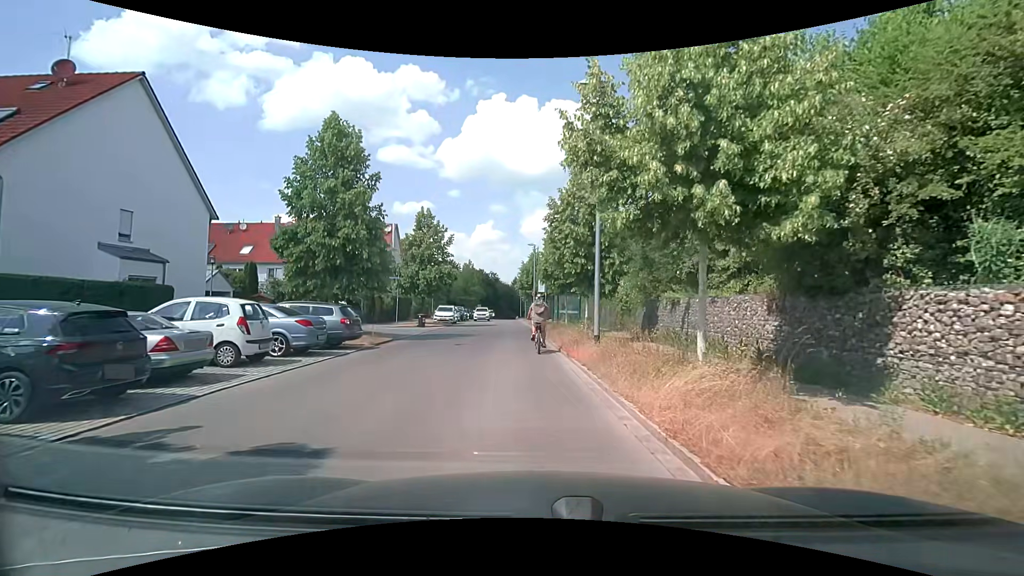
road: residential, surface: asphalt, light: Day
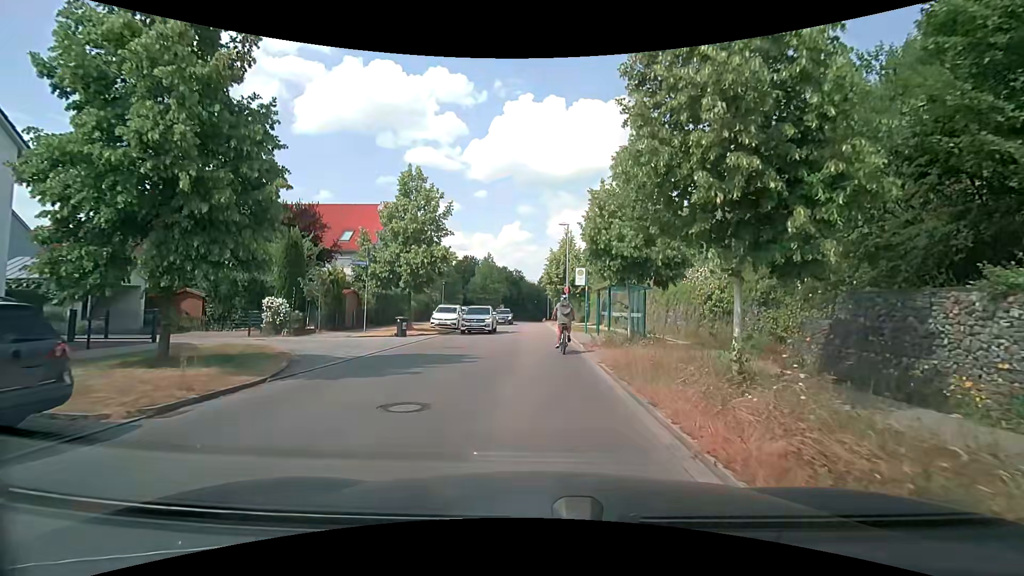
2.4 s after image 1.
(-0.4, +12.1) m; -2°
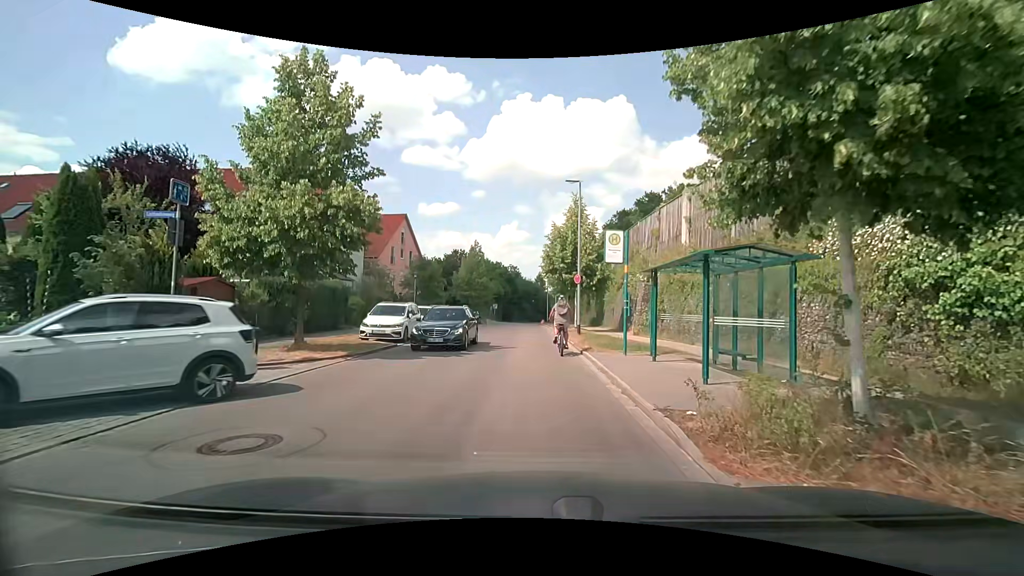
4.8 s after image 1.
(0.0, +12.6) m; 0°
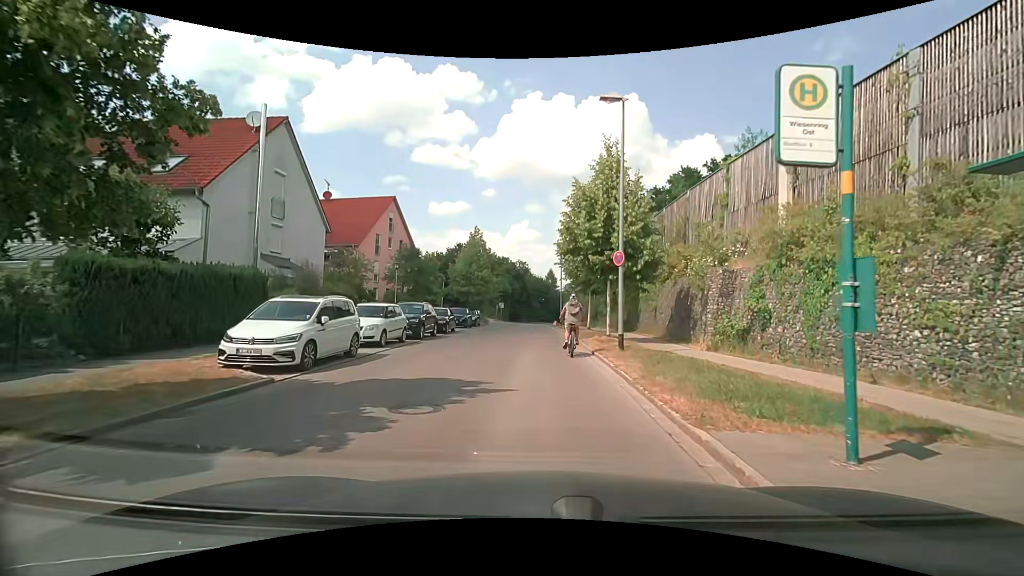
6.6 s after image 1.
(-0.2, +9.5) m; -2°
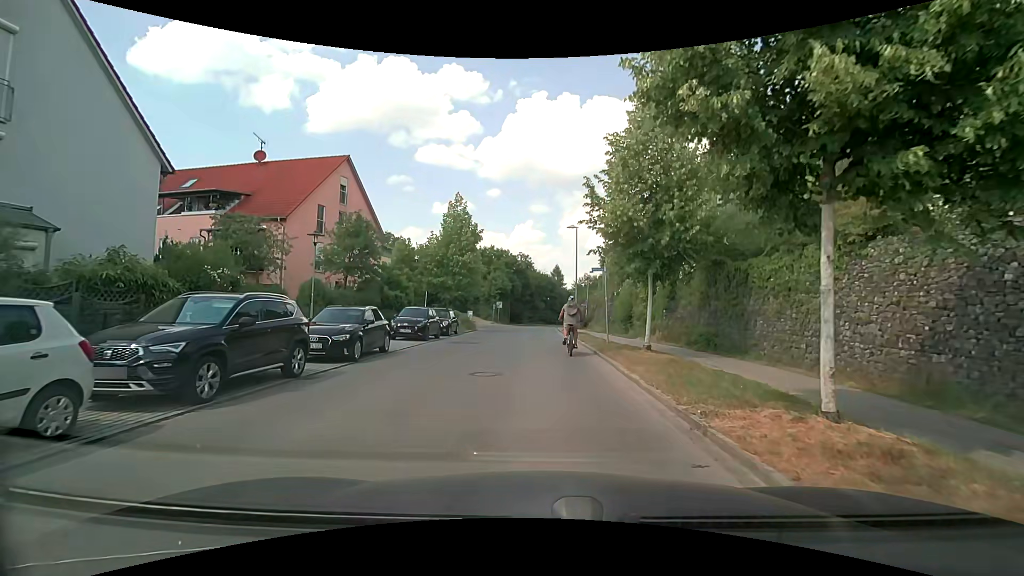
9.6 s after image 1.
(+0.1, +14.5) m; +1°
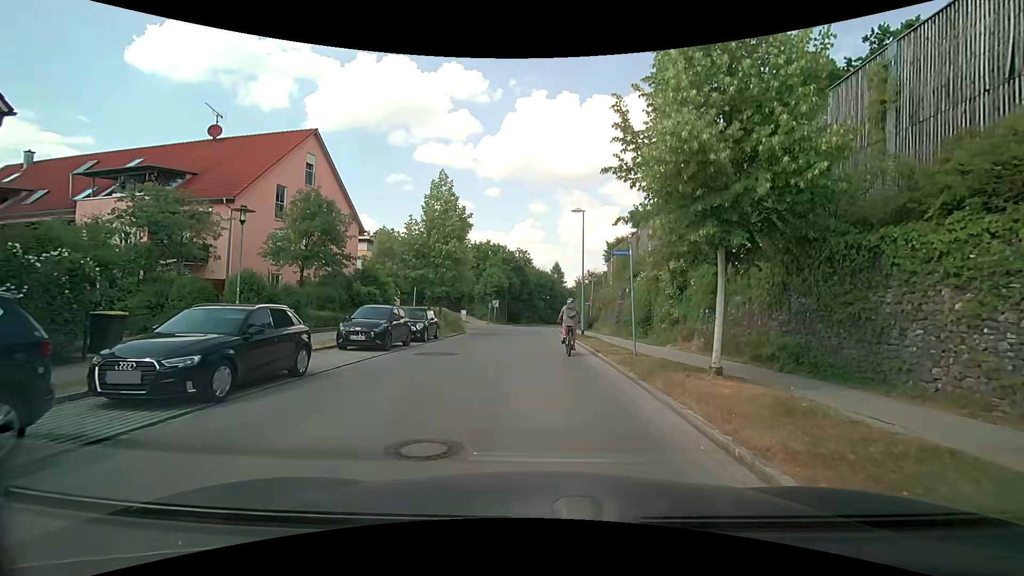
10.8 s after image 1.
(-0.1, +5.7) m; -1°
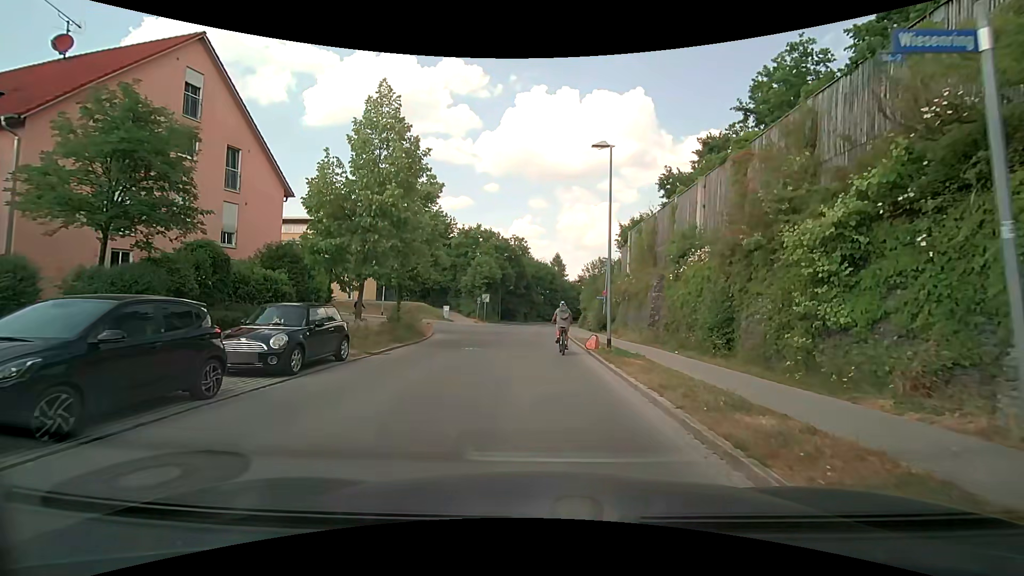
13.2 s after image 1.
(+0.1, +11.5) m; 0°
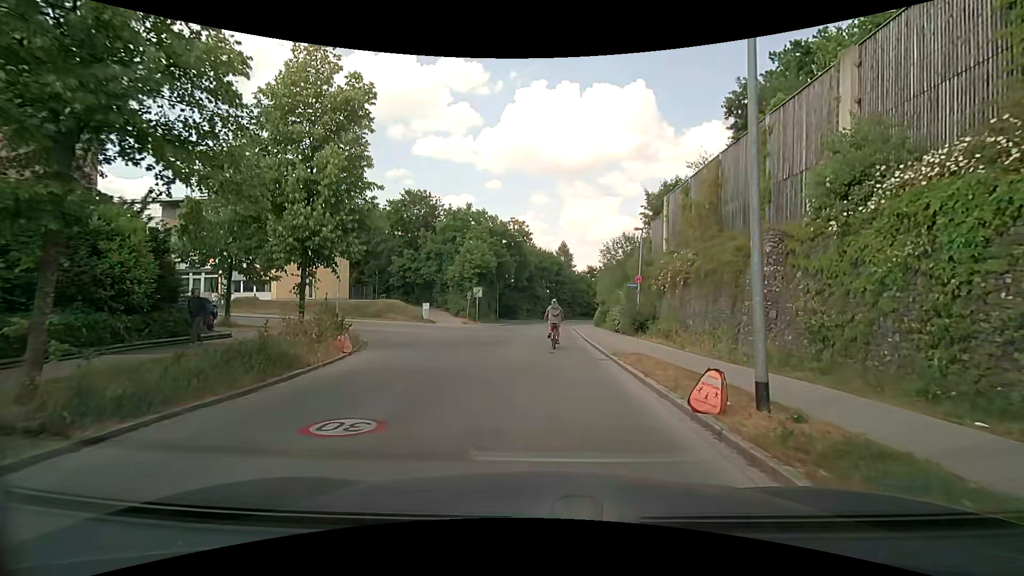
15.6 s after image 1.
(+0.1, +12.1) m; -1°
